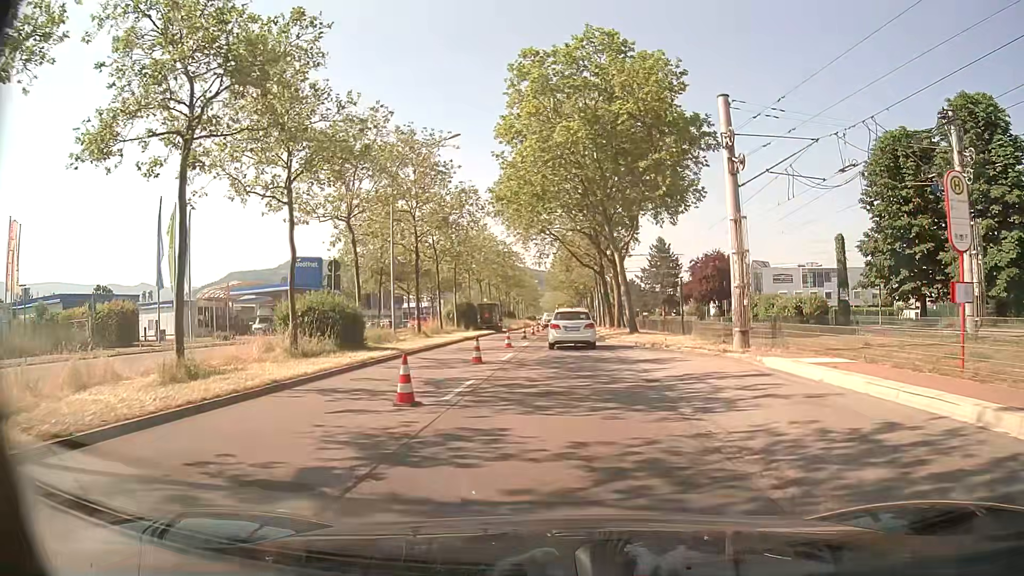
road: primary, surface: asphalt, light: Day
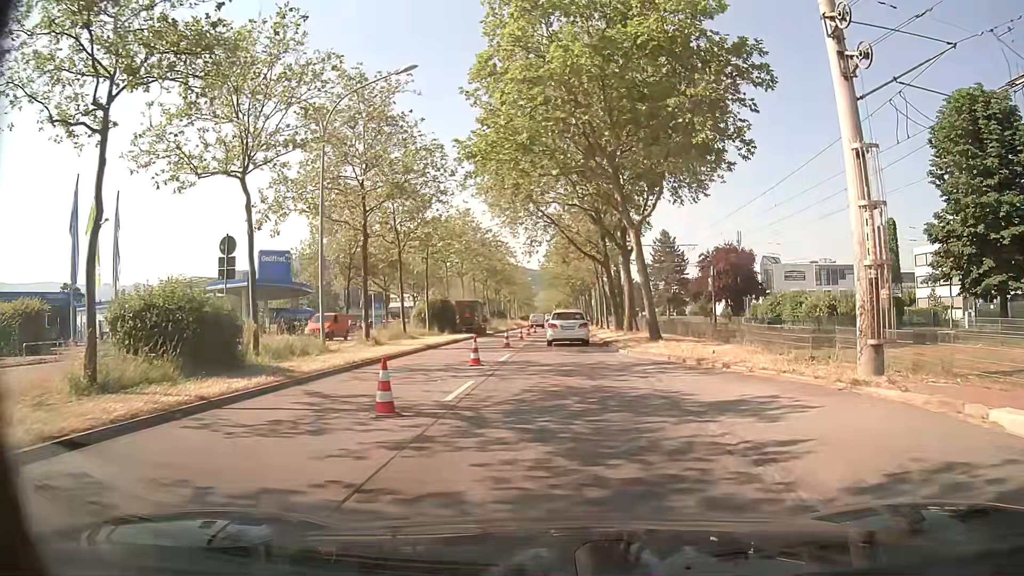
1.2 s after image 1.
(0.0, +9.3) m; 0°
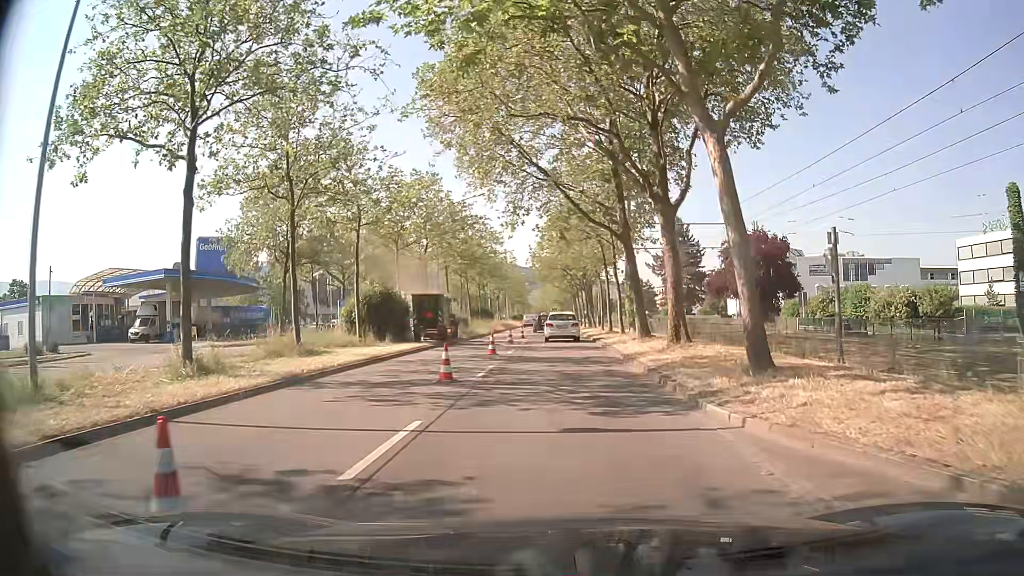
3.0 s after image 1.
(+0.1, +14.0) m; 0°
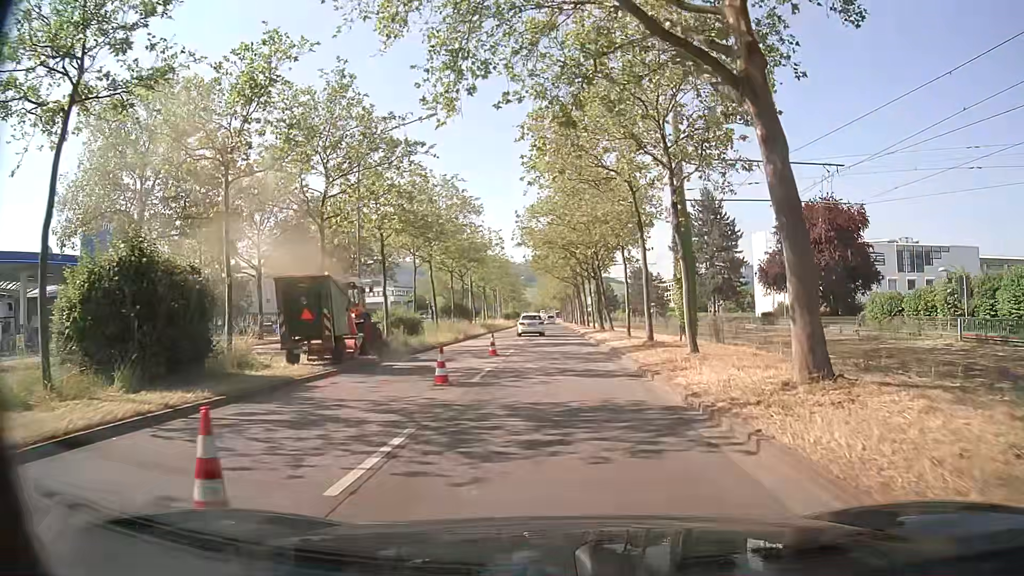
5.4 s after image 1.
(+0.2, +18.8) m; 0°
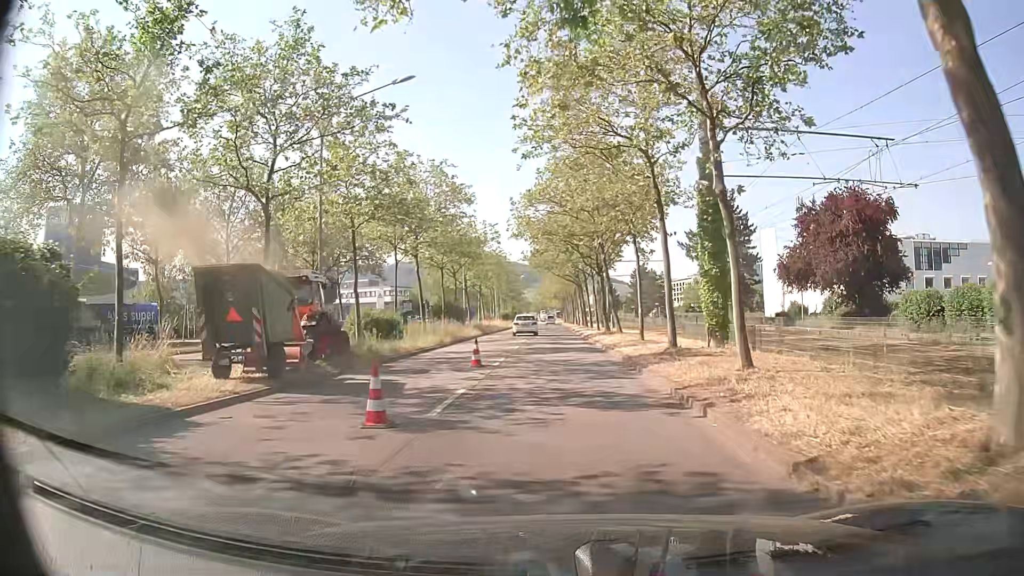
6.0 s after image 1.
(0.0, +4.8) m; -2°
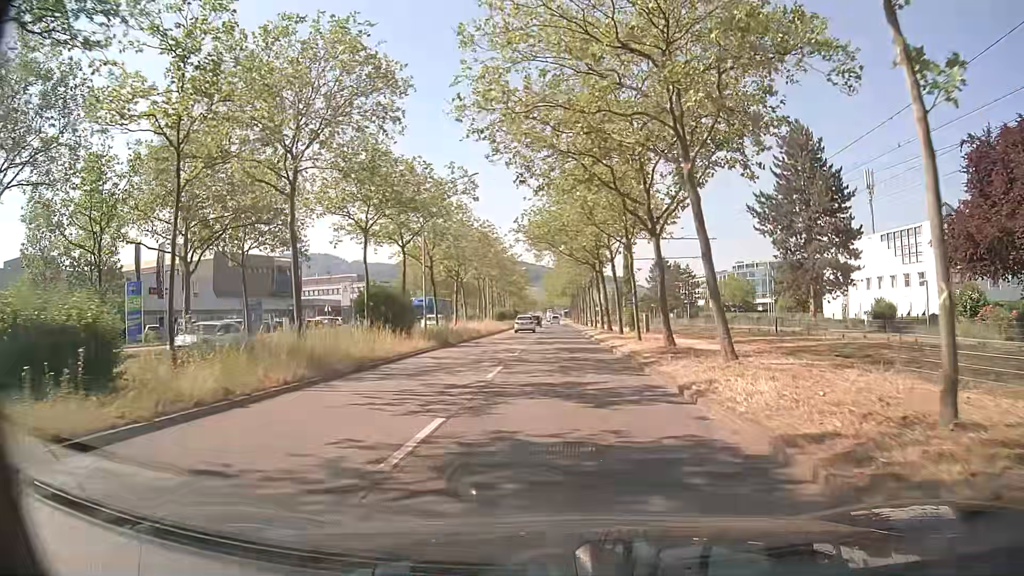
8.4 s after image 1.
(+0.6, +22.1) m; +2°
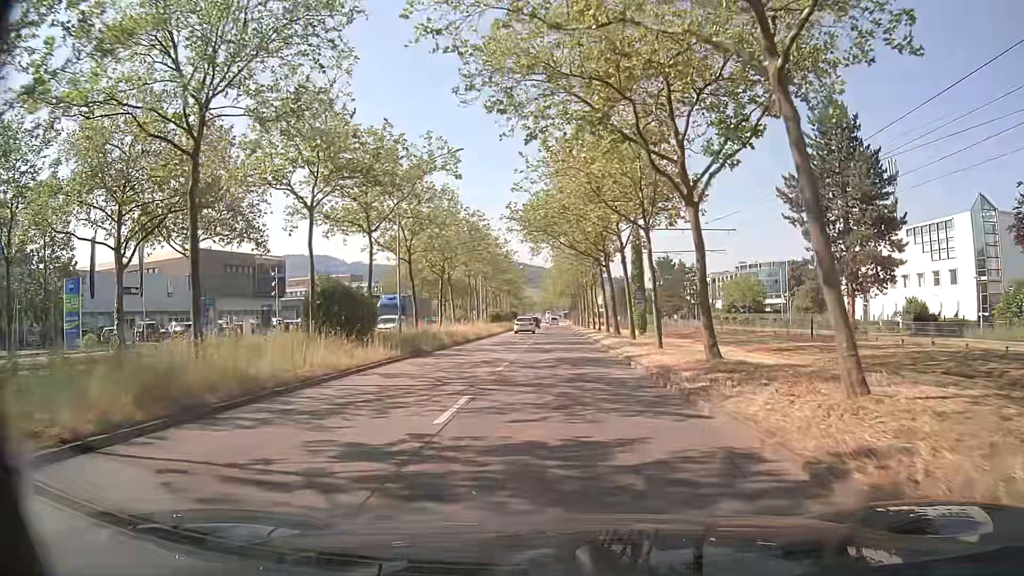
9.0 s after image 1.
(0.0, +6.5) m; -1°
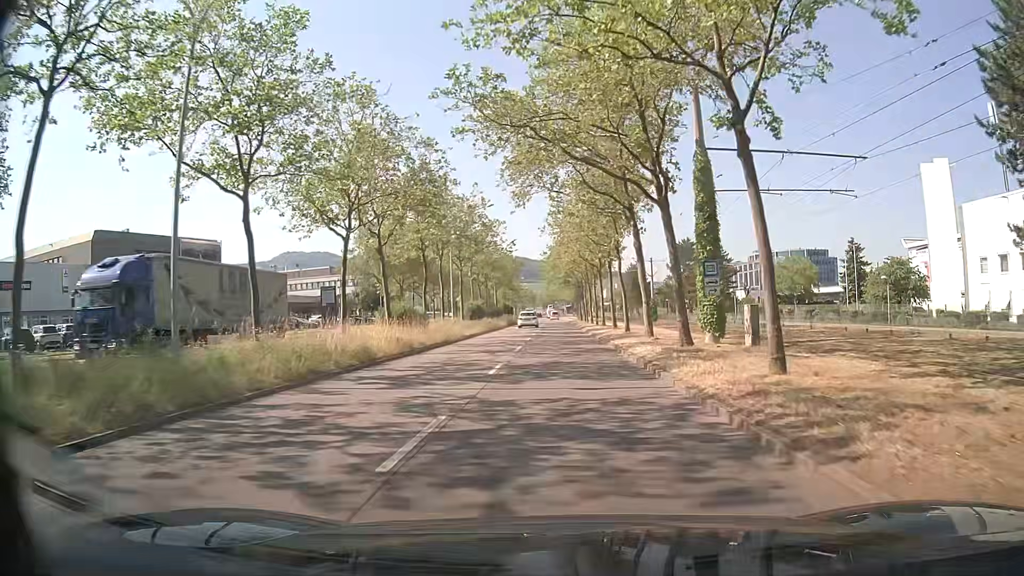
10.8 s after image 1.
(0.0, +21.2) m; 0°
(0, +10) (0, +20) (0, +30) (0, +40) (0, +50) (0, +60) (0, +70) (0, +80) (0, +90) (0, +100) m
